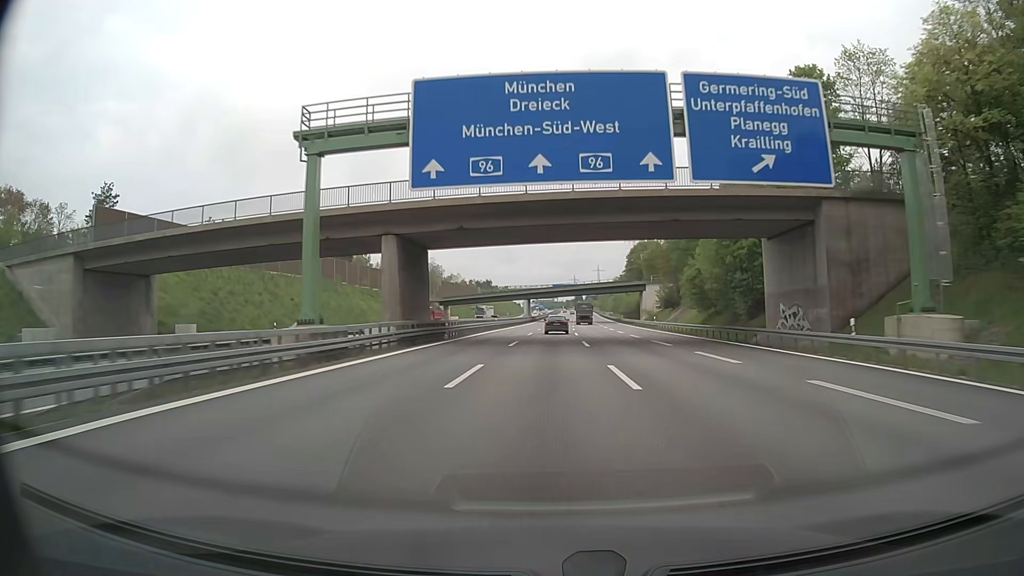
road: motorway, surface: asphalt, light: Day
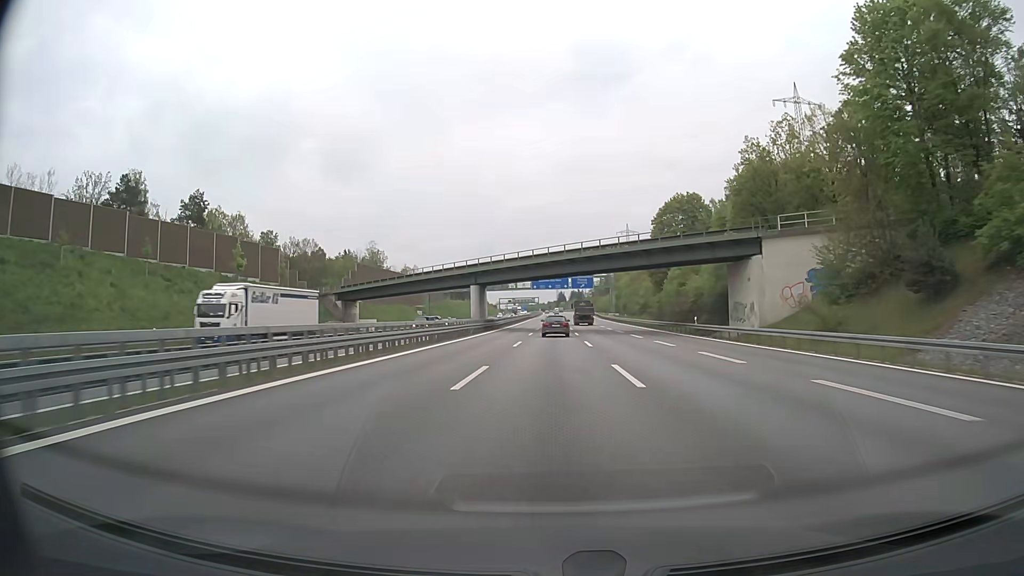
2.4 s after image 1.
(+1.1, +72.0) m; +2°
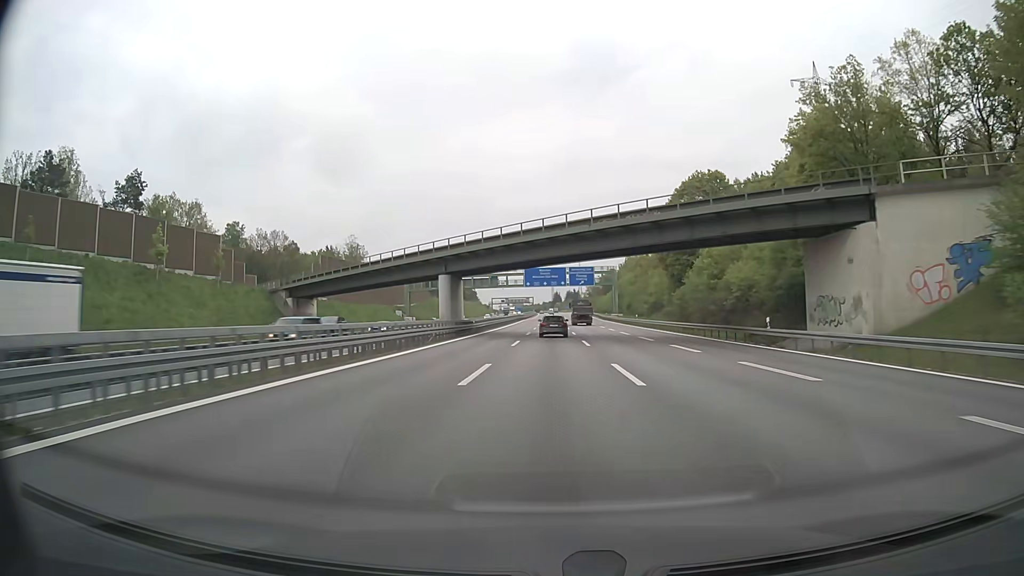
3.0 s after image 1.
(+0.1, +18.0) m; +1°
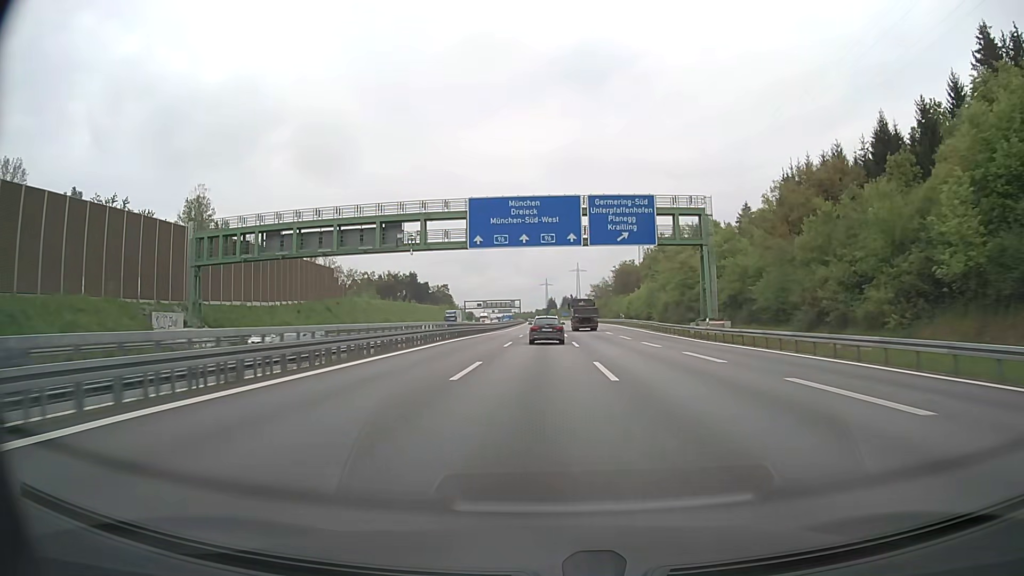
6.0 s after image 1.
(+0.9, +89.5) m; +1°
(0, +10) (0, +20) (0, +30) (0, +40) (0, +50) (0, +60) (0, +70) (0, +80) (0, +90) (-1, +100) m
